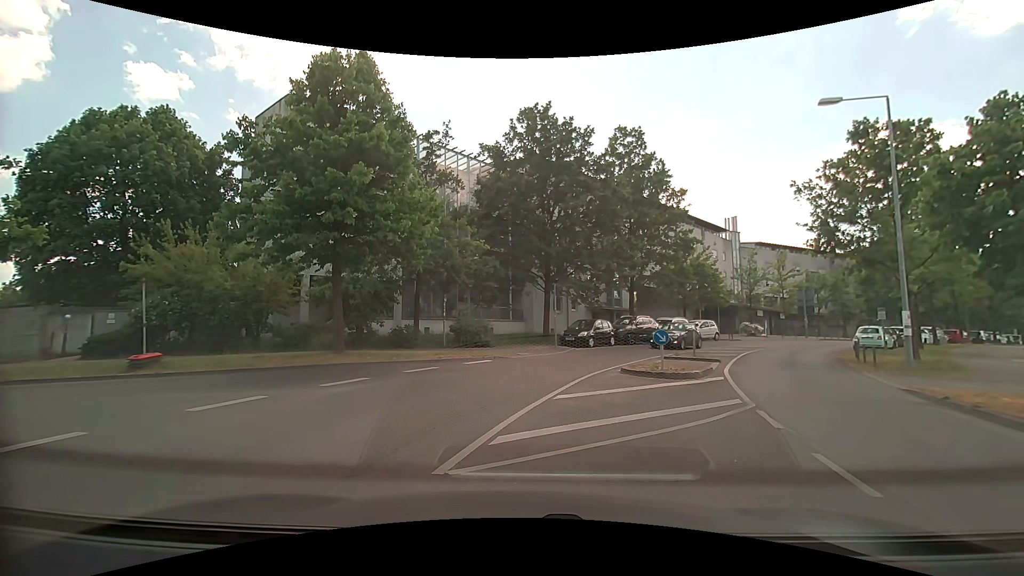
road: tertiary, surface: asphalt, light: Day
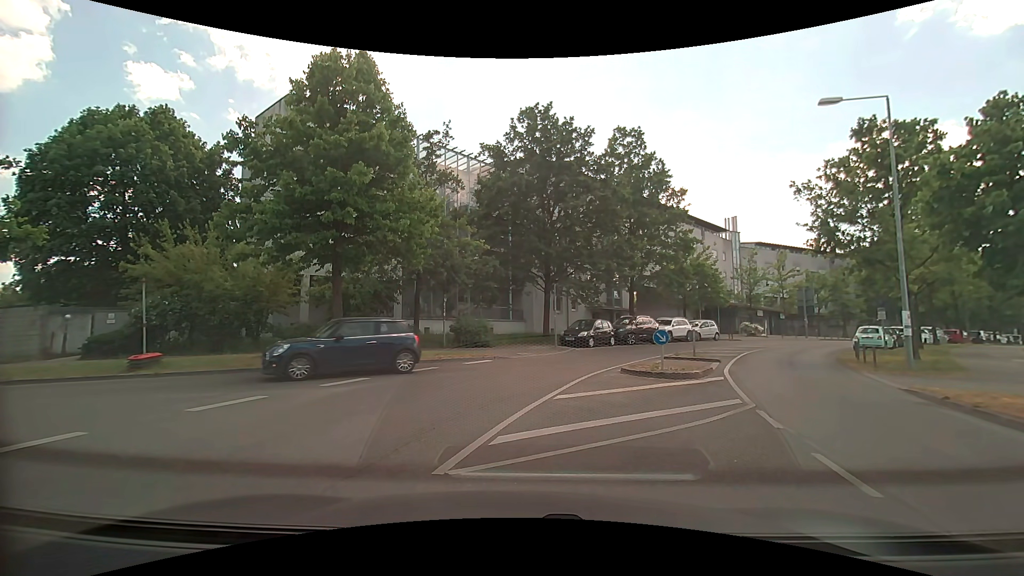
(0.0, 0.0) m; 0°
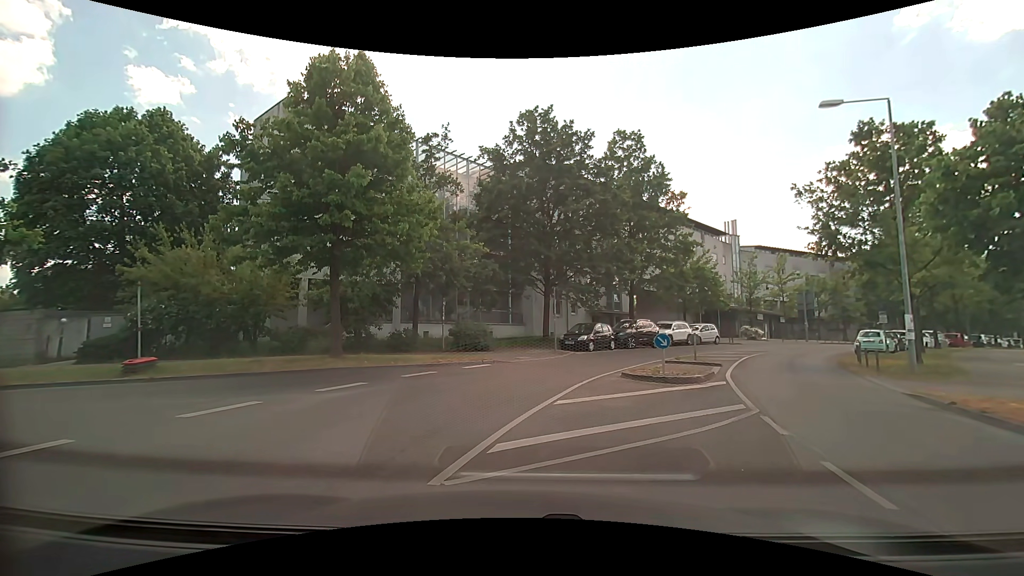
(0.0, +0.2) m; 0°
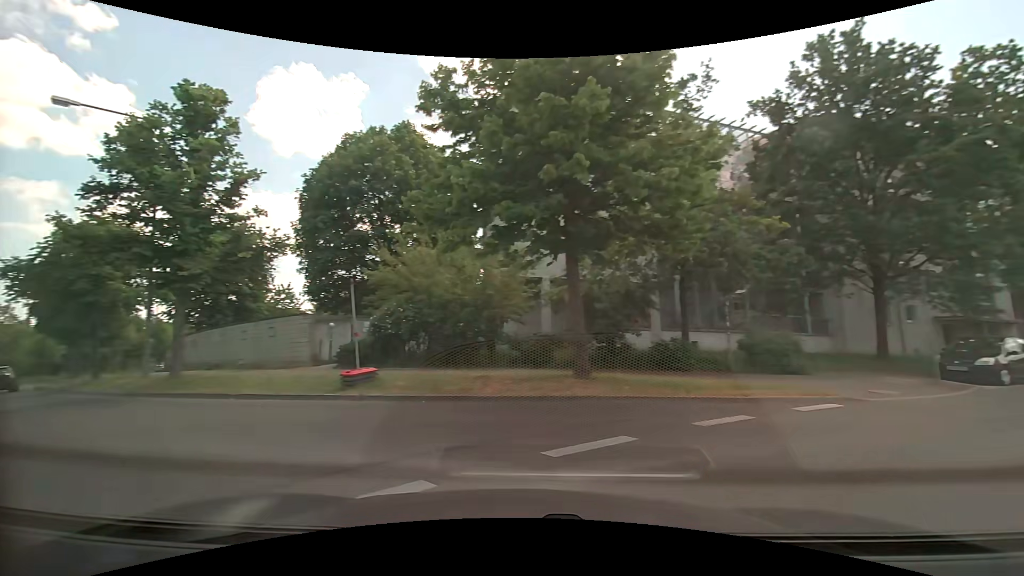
(-0.6, +6.0) m; -24°
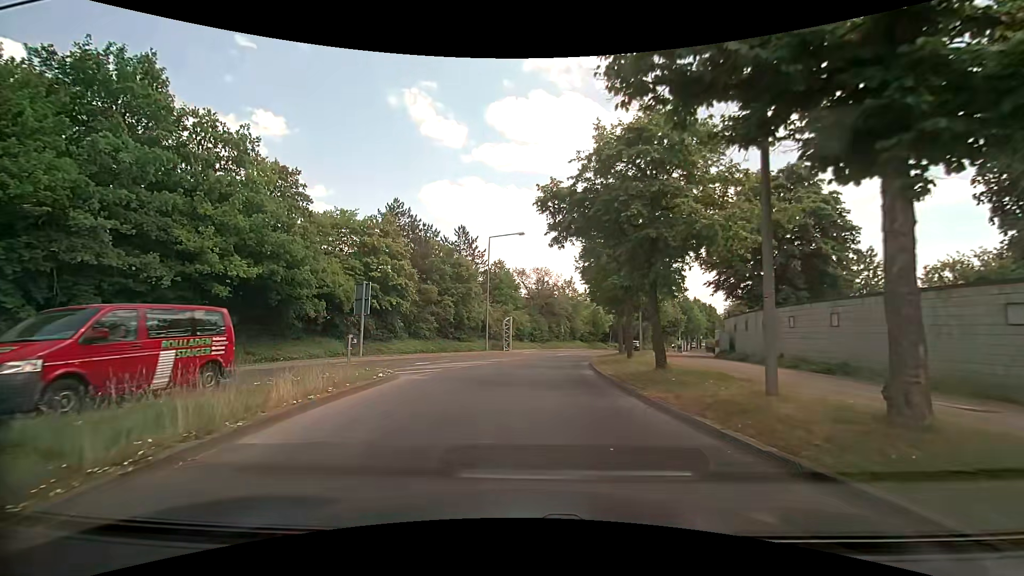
(-8.5, +10.8) m; -55°
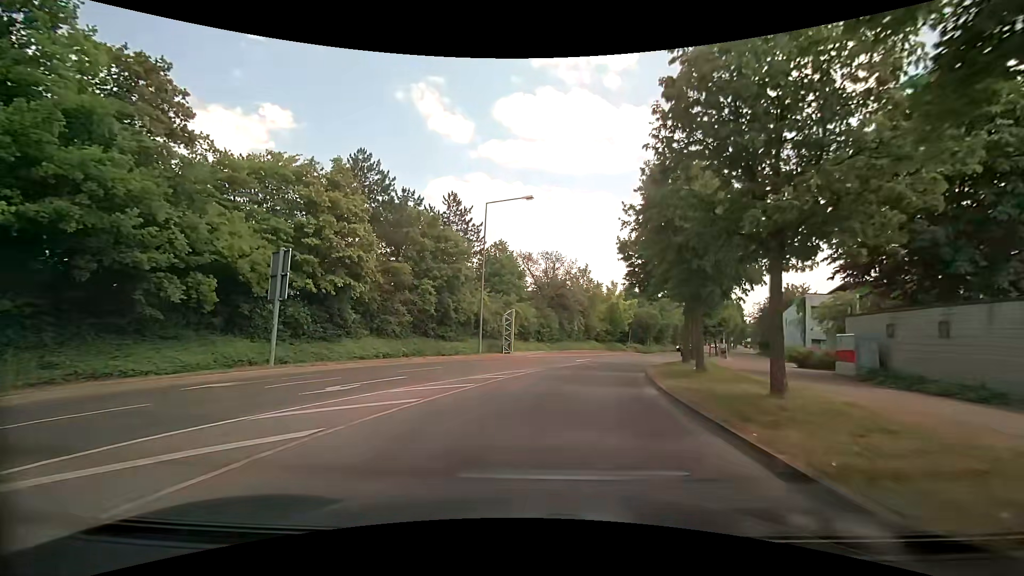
(-0.2, +11.3) m; -1°
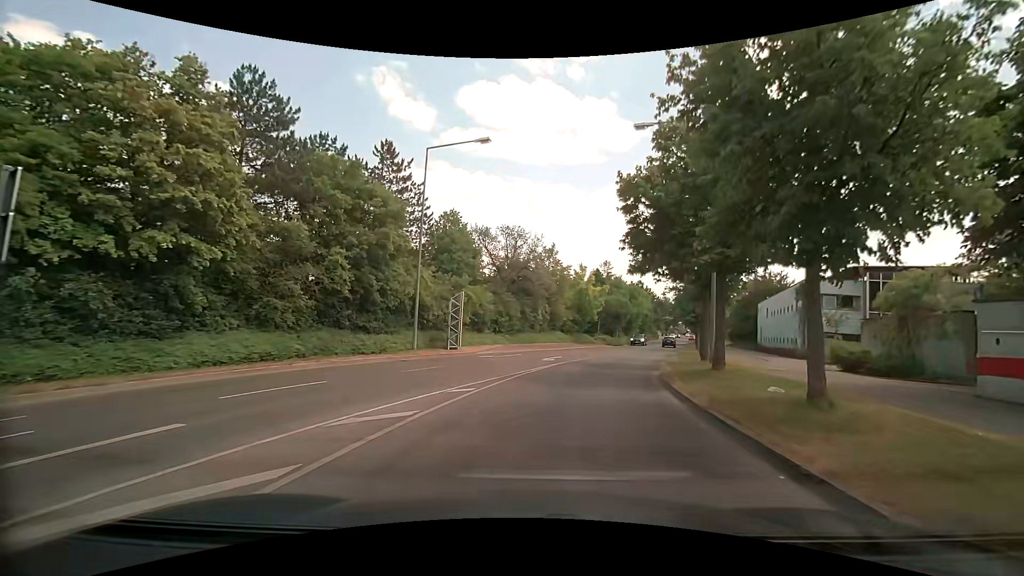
(+0.3, +8.5) m; +5°
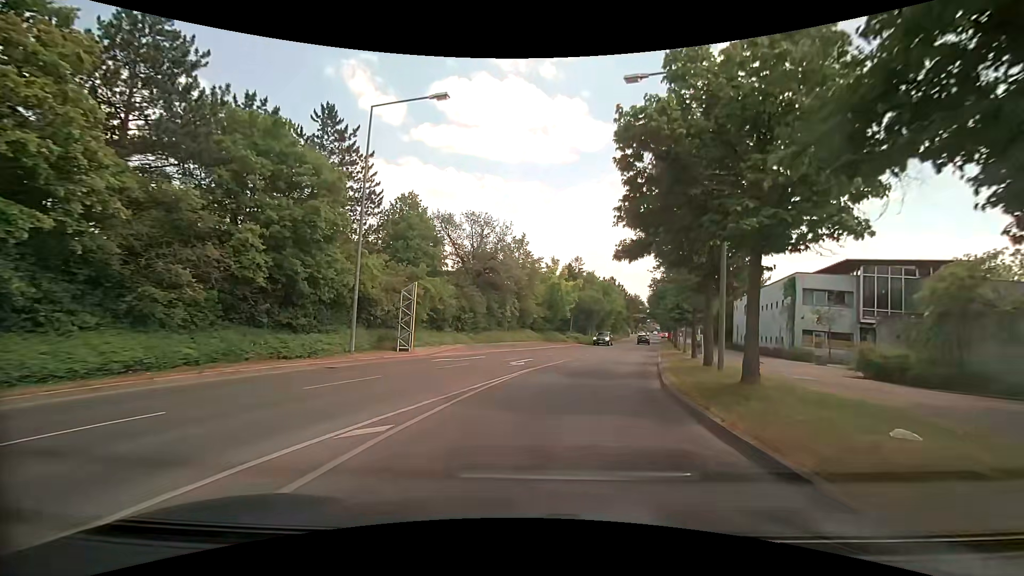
(+0.1, +4.3) m; +3°
